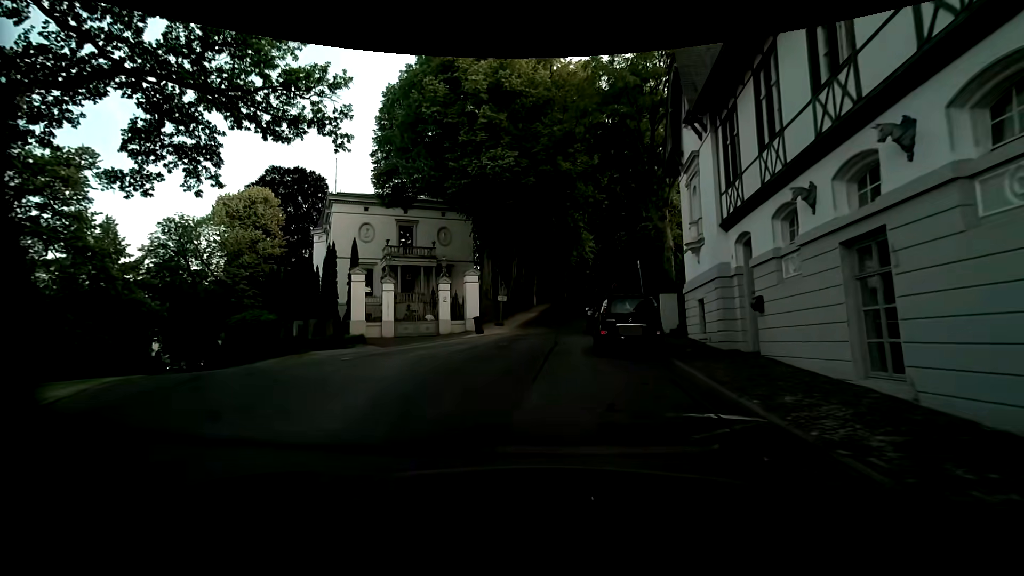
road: residential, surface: asphalt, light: Day
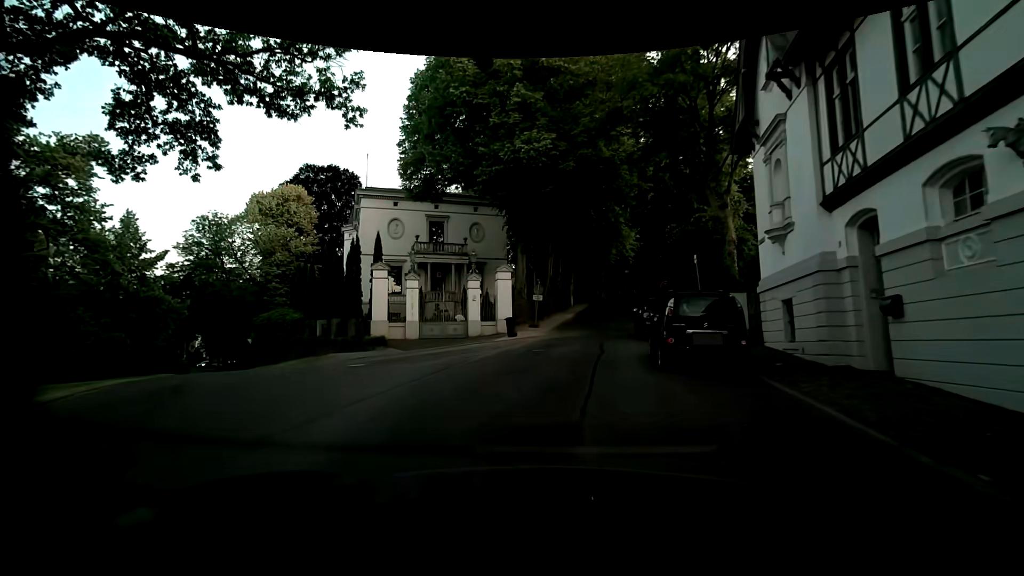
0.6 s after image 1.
(-0.1, +2.7) m; -5°
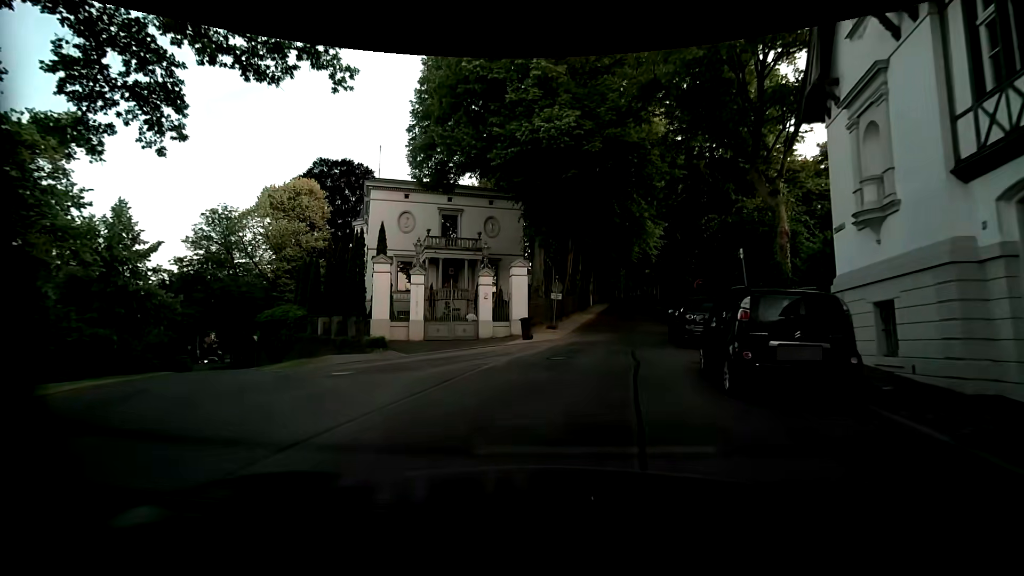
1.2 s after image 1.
(0.0, +2.6) m; 0°
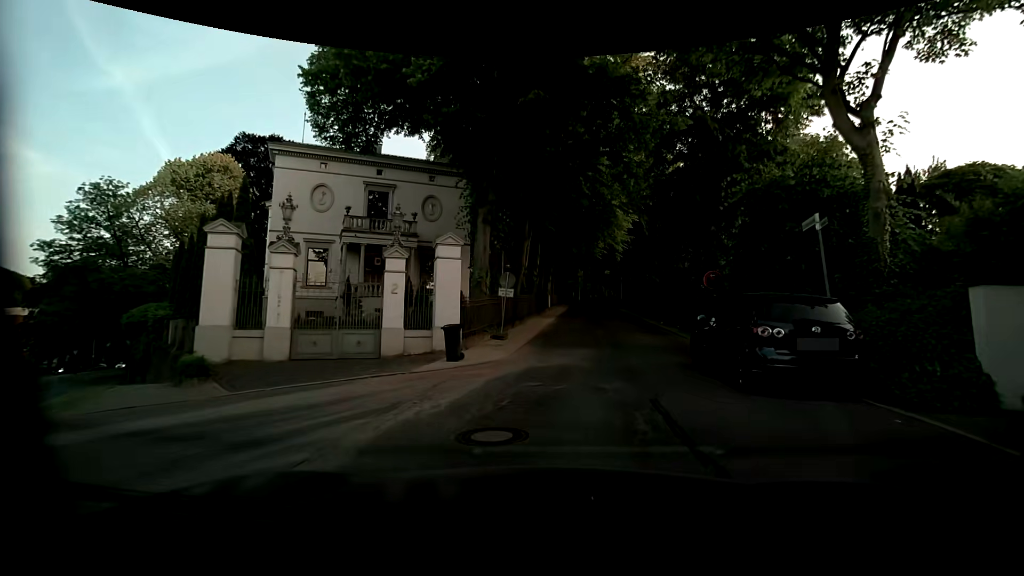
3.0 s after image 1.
(+0.2, +8.2) m; +4°
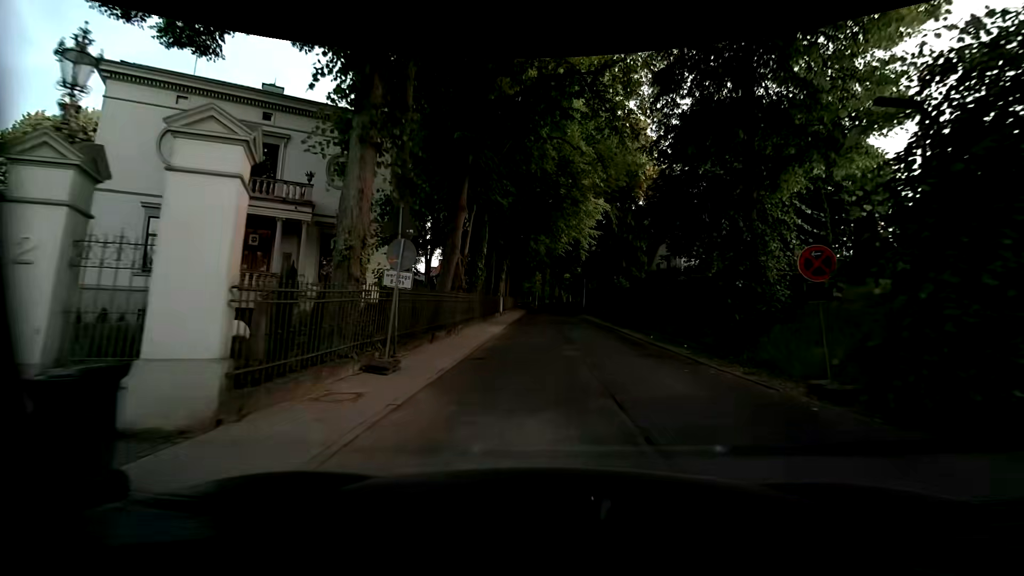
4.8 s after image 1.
(+0.5, +9.3) m; +5°
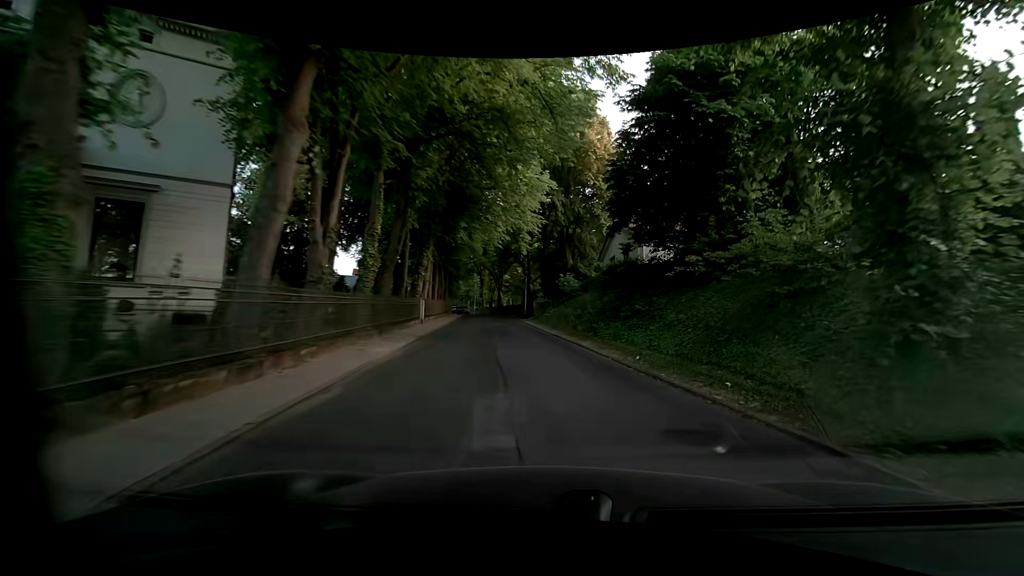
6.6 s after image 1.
(+0.6, +9.0) m; +9°
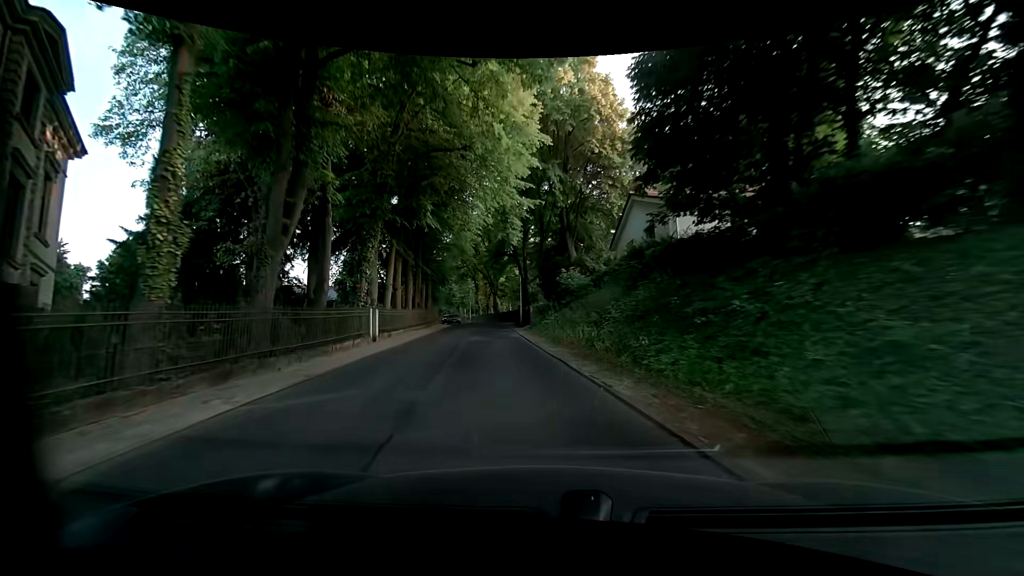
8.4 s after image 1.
(+0.1, +9.9) m; -1°
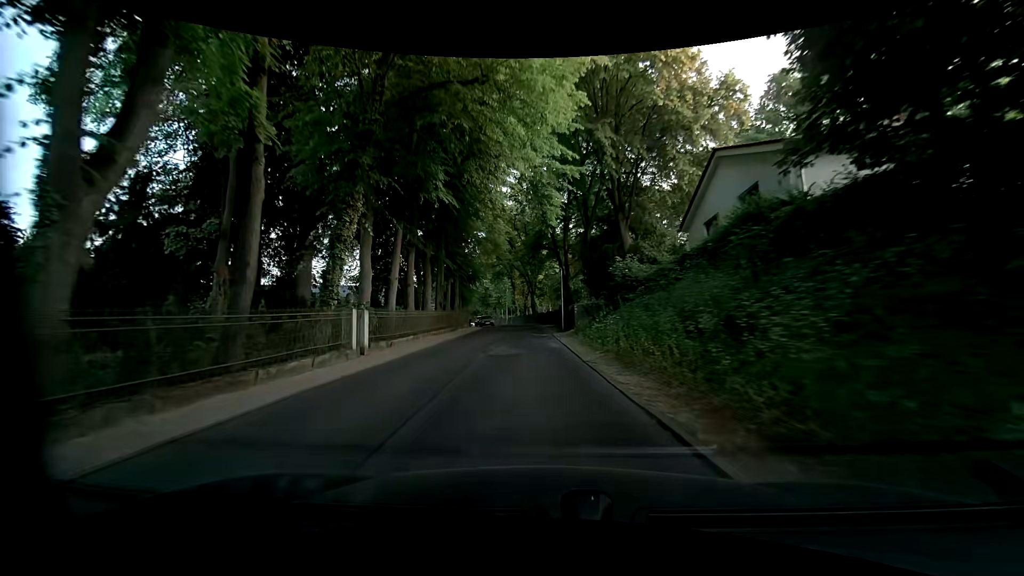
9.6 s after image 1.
(-0.4, +7.6) m; -6°
(0, +10) (-1, +20) (-1, +30) (-2, +40) (-2, +50) (-3, +60) (-5, +70) (-7, +80) (-9, +89) (-11, +99) m
